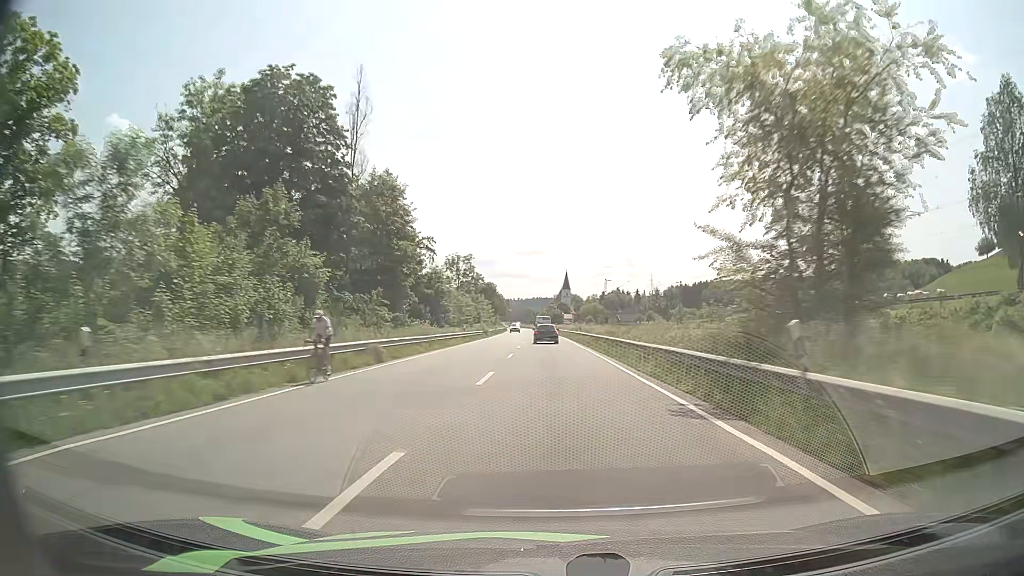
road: primary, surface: asphalt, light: Day
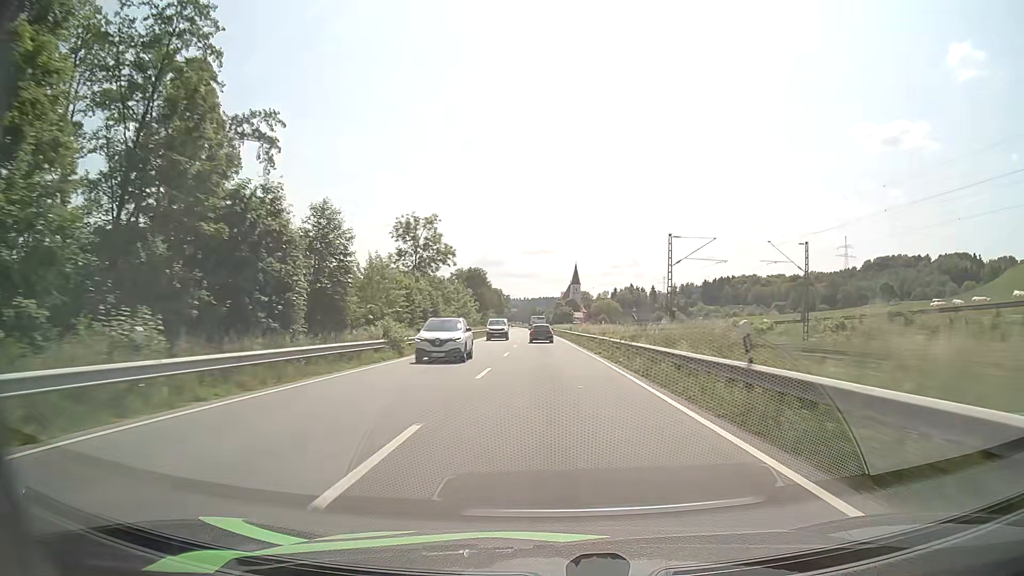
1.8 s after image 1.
(-0.1, +46.5) m; 0°
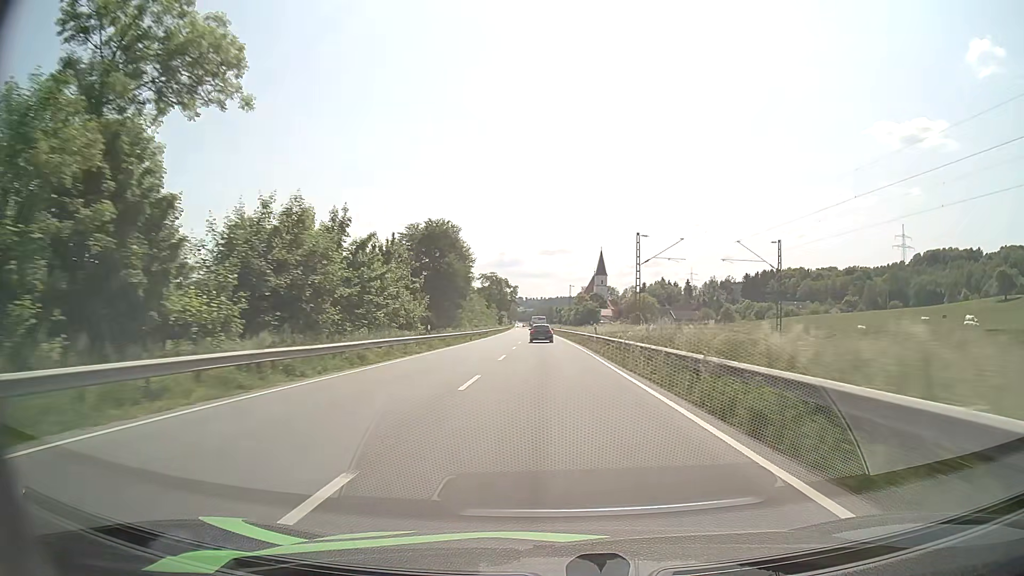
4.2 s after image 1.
(-0.9, +63.8) m; -1°
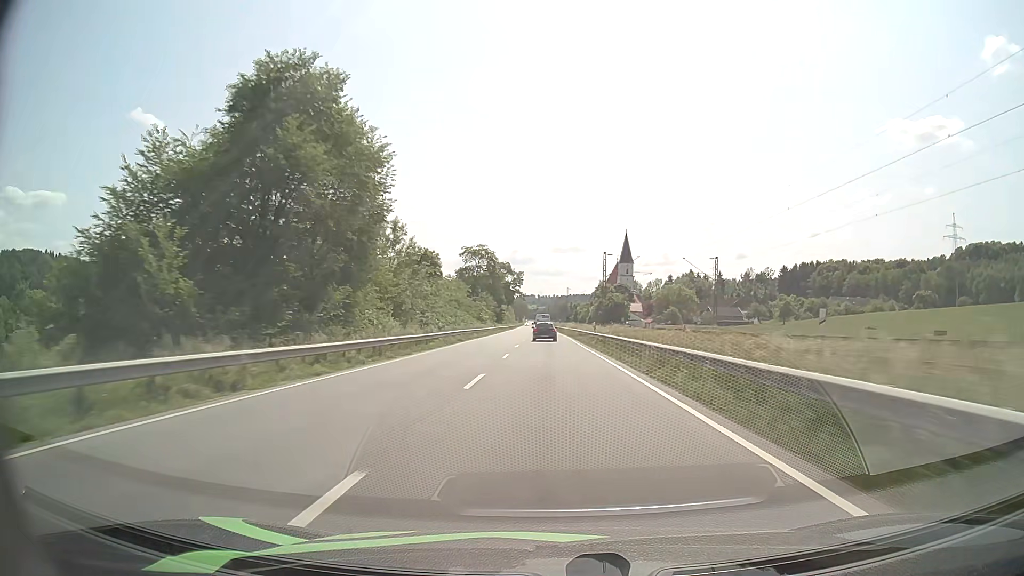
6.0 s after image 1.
(-0.5, +48.3) m; -1°
